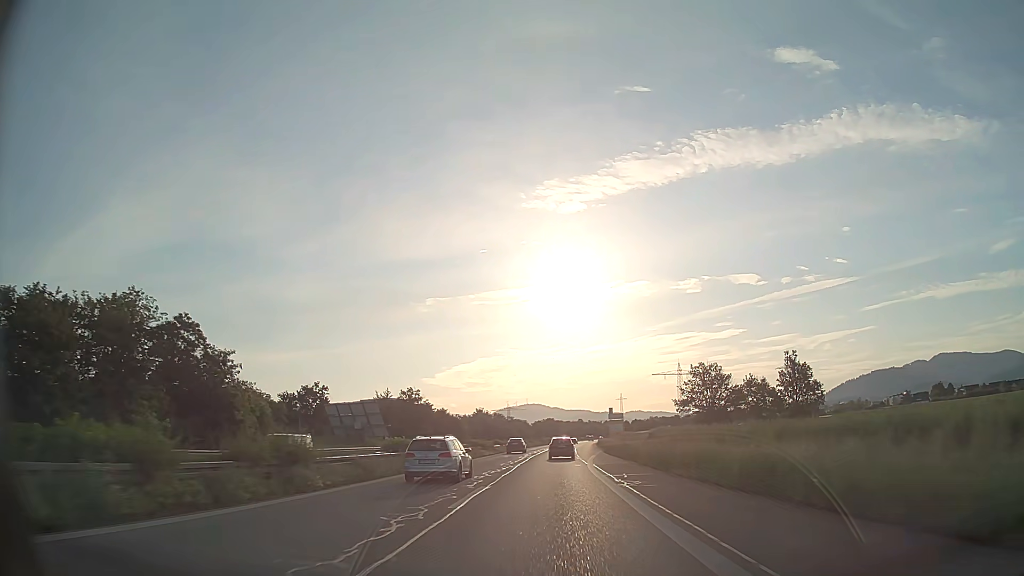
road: trunk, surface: asphalt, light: Day
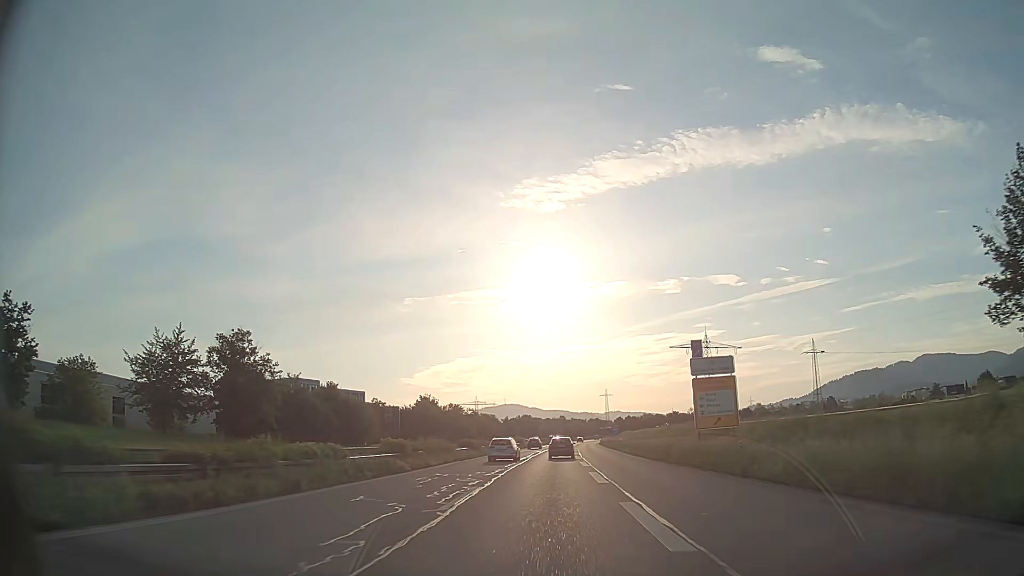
(+1.2, +72.6) m; +2°
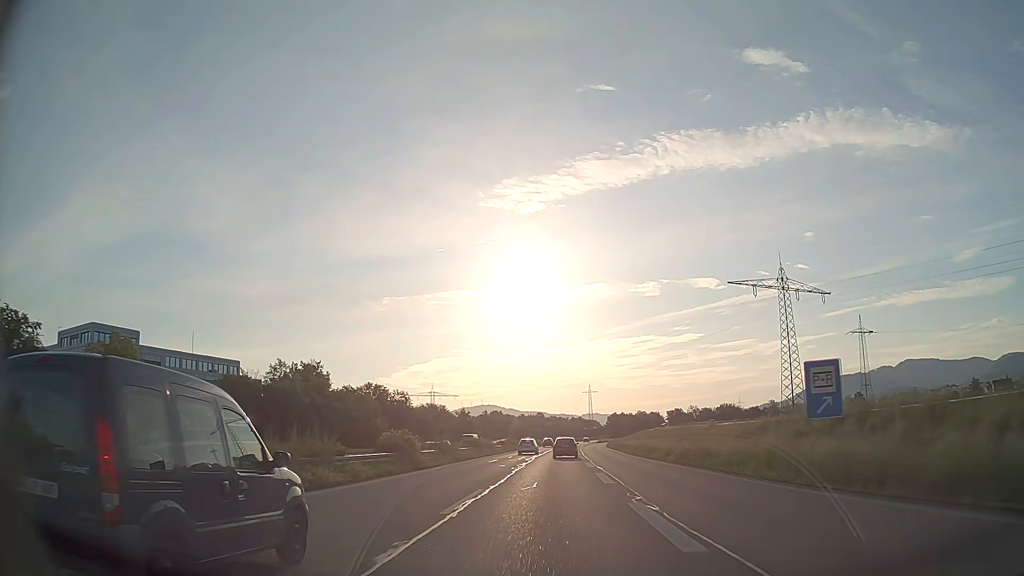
(+1.3, +72.9) m; +2°
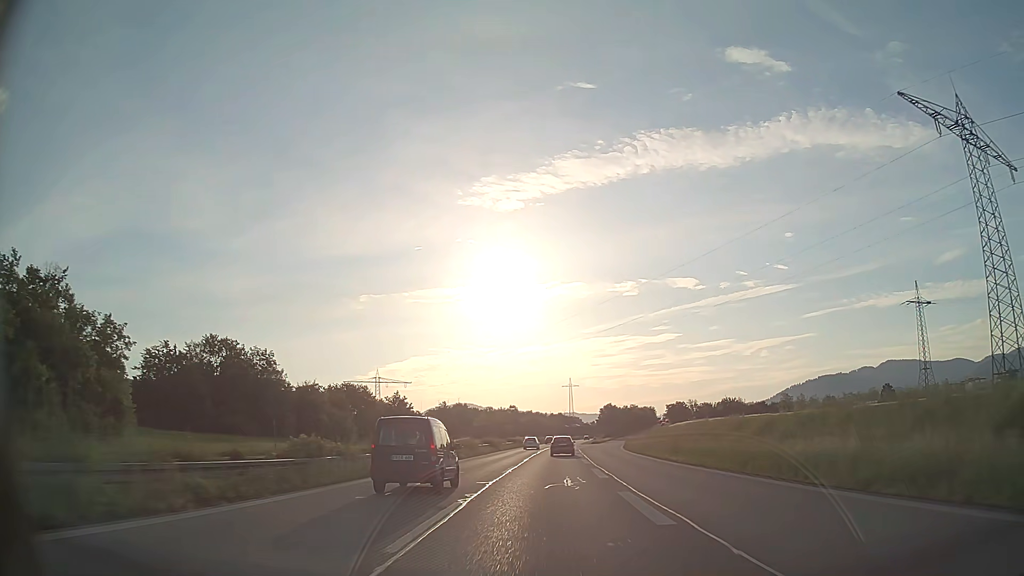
(+1.0, +58.5) m; +2°
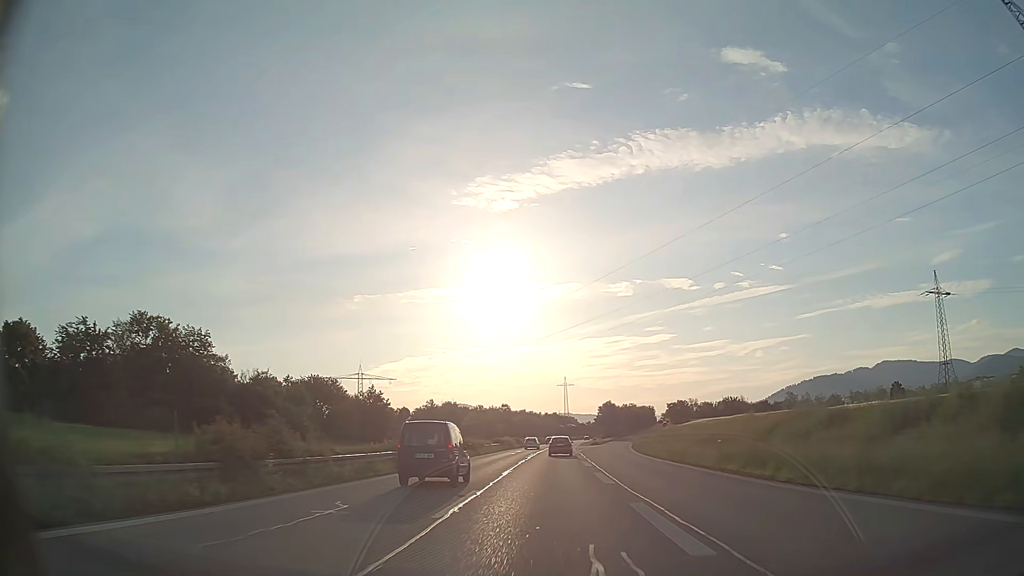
(+0.1, +14.6) m; +1°
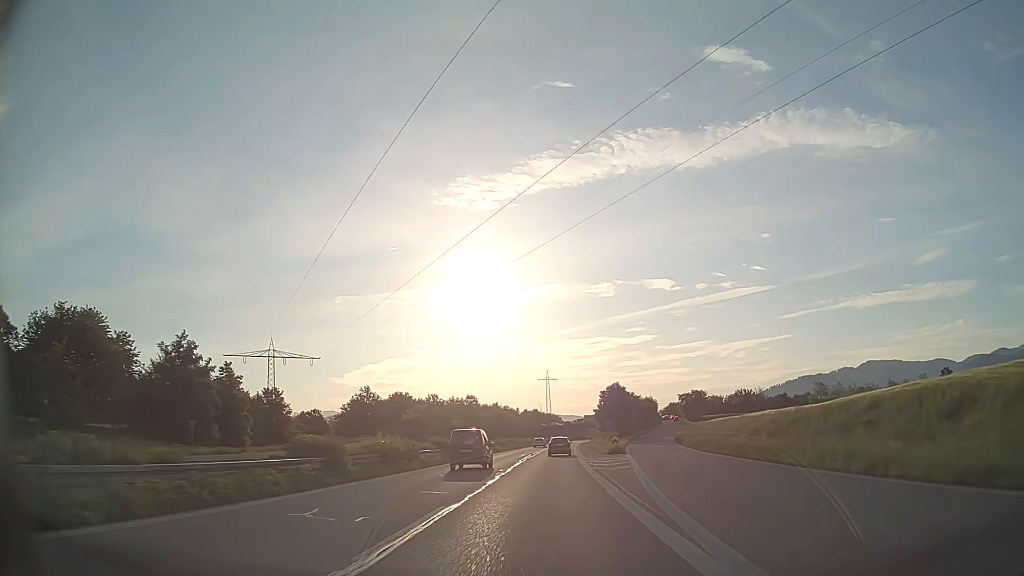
(+0.8, +58.1) m; +1°
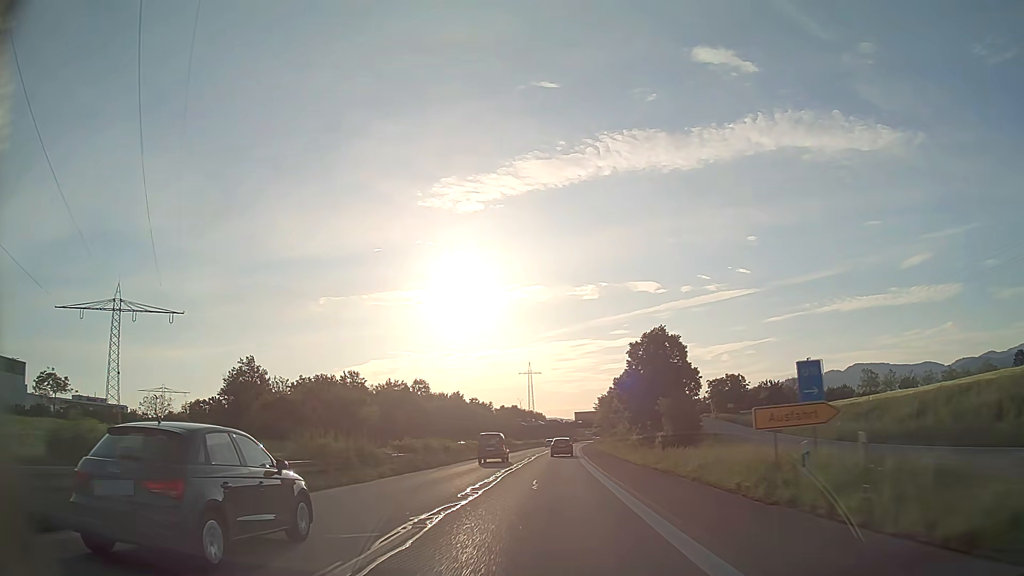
(+0.8, +57.9) m; +1°
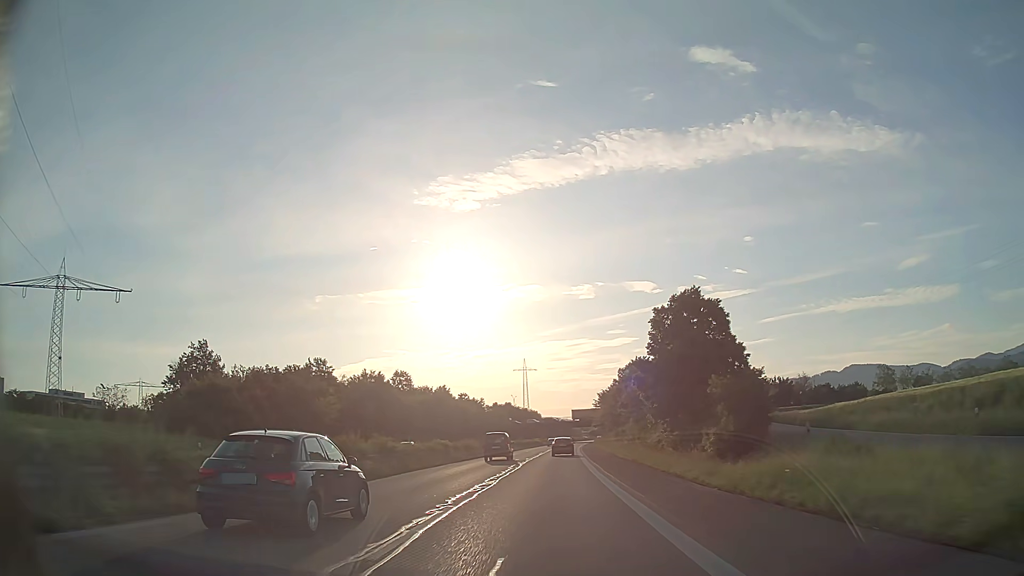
(0.0, +14.5) m; 0°
(0, +10) (0, +20) (0, +30) (0, +40) (+1, +50) (+1, +60) (+1, +70) (+2, +80) (+2, +90) (+3, +100) m
